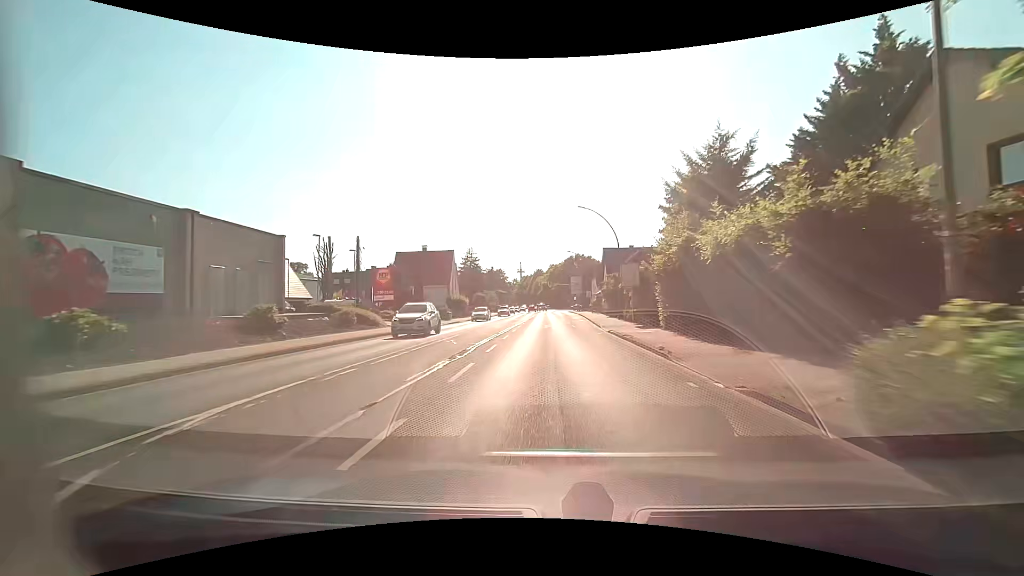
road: primary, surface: asphalt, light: Day
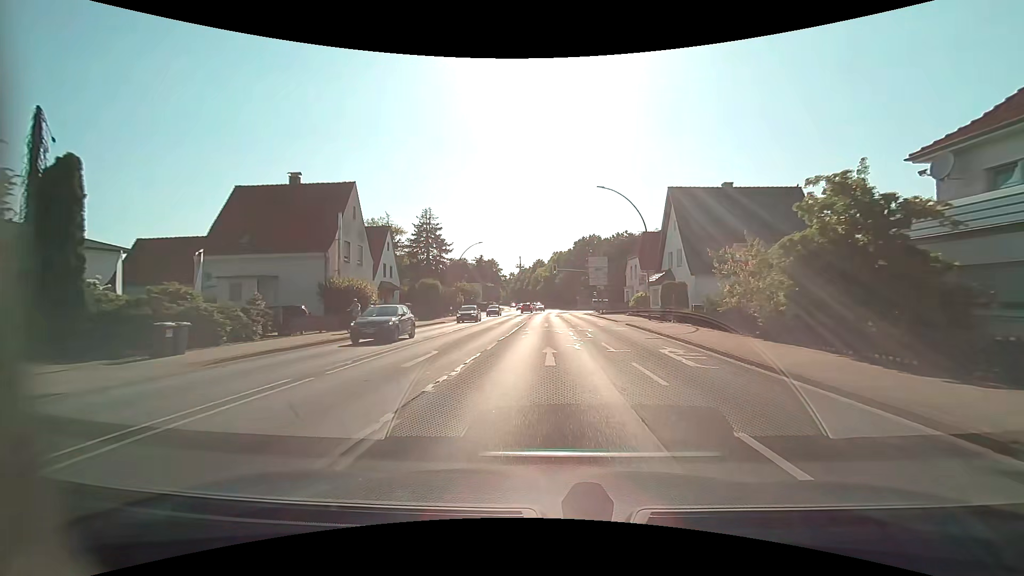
(0.0, +42.0) m; 0°
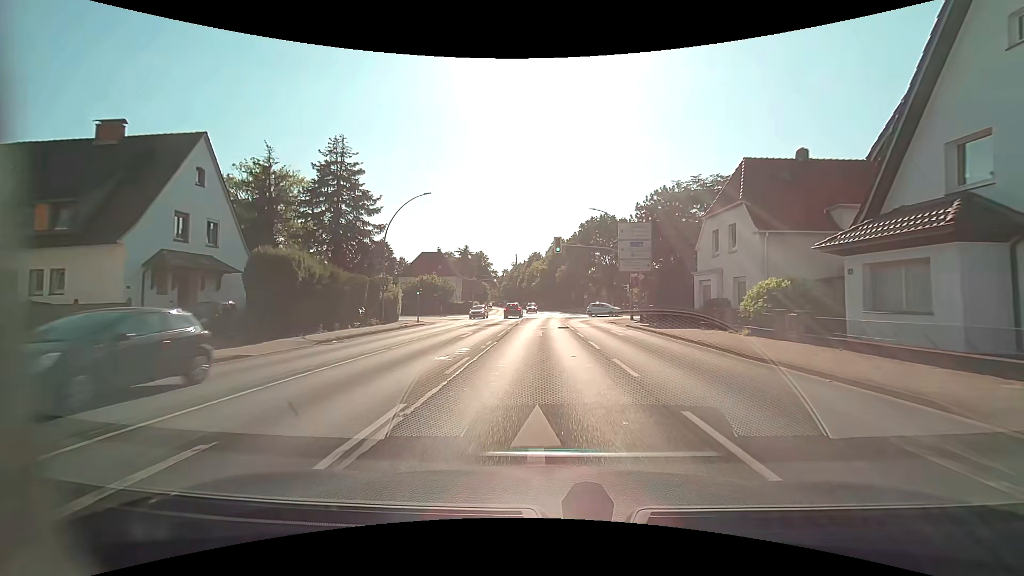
(+0.2, +28.9) m; 0°
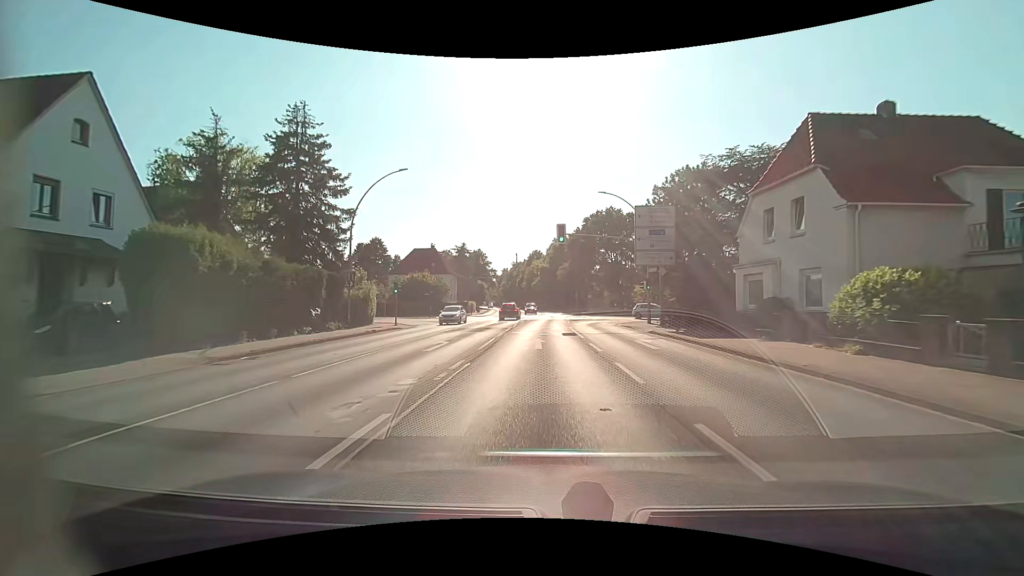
(0.0, +6.6) m; 0°
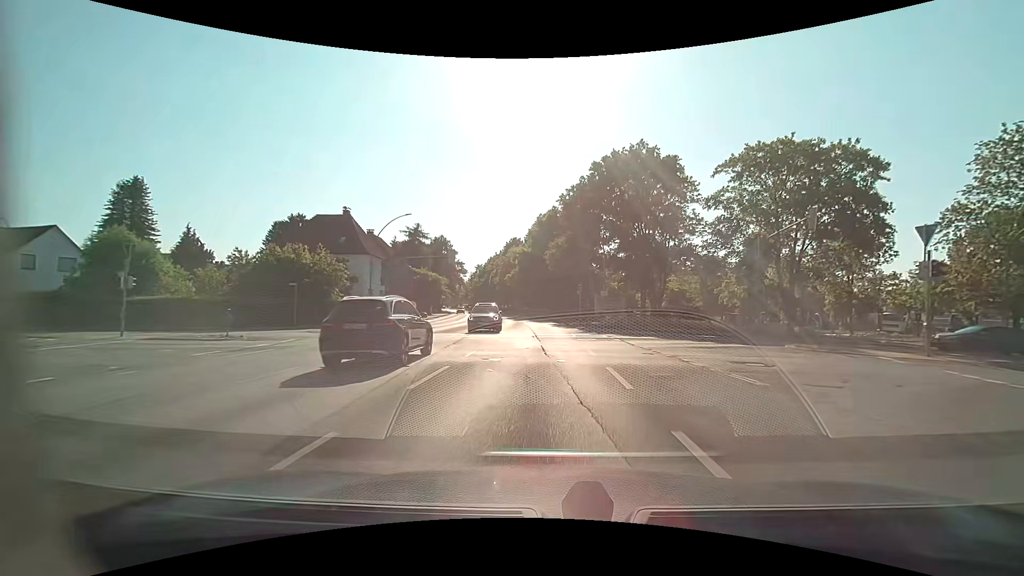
(+0.2, +36.5) m; +2°
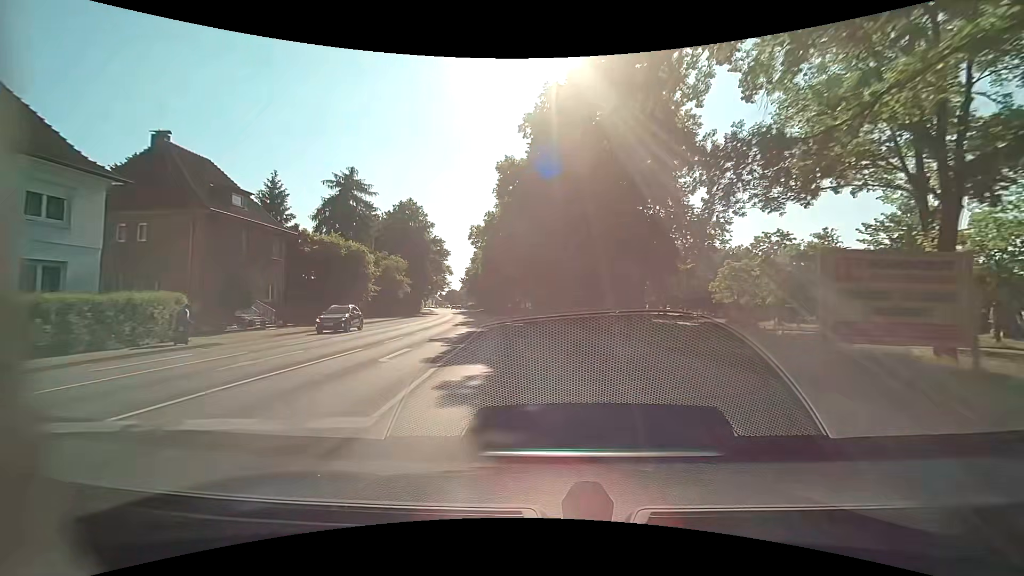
(0.0, +44.3) m; -2°
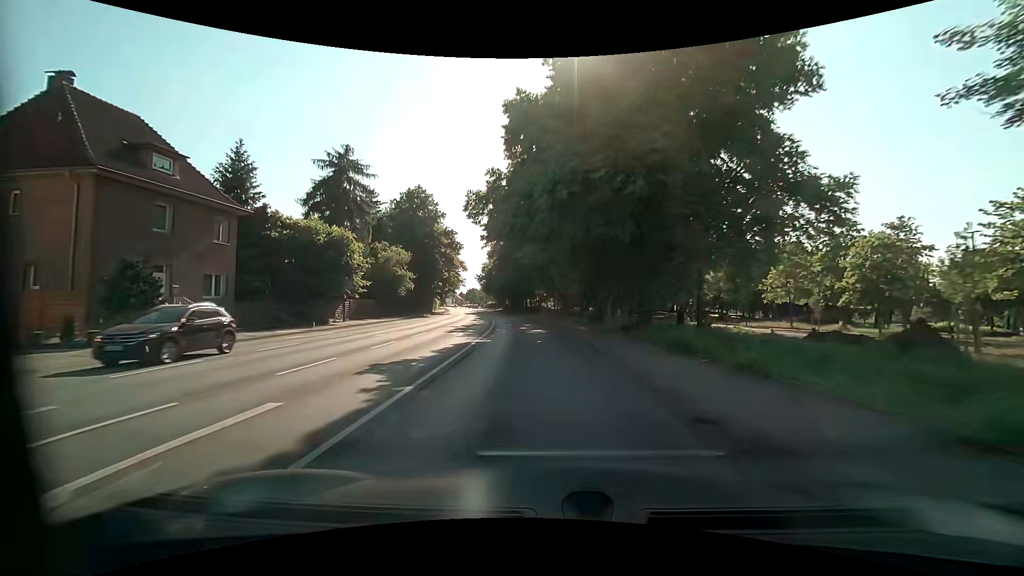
(-0.2, +9.3) m; -2°
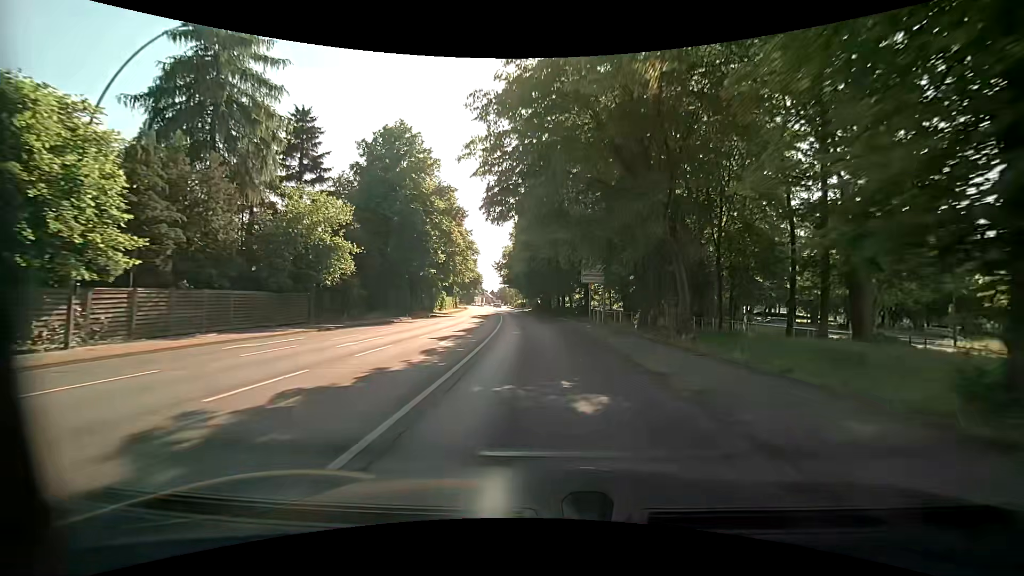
(-1.5, +27.3) m; -5°
(0, +10) (0, +20) (-1, +30) (-1, +40) (-2, +50) (-3, +60) (-4, +70) (-5, +80) (-6, +90) (-7, +100) m
